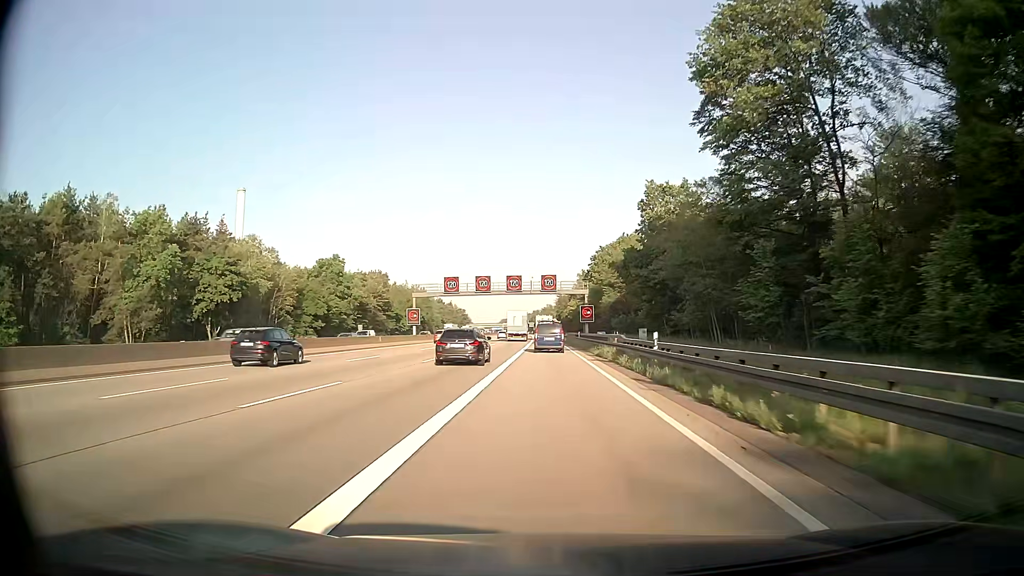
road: motorway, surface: asphalt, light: Day
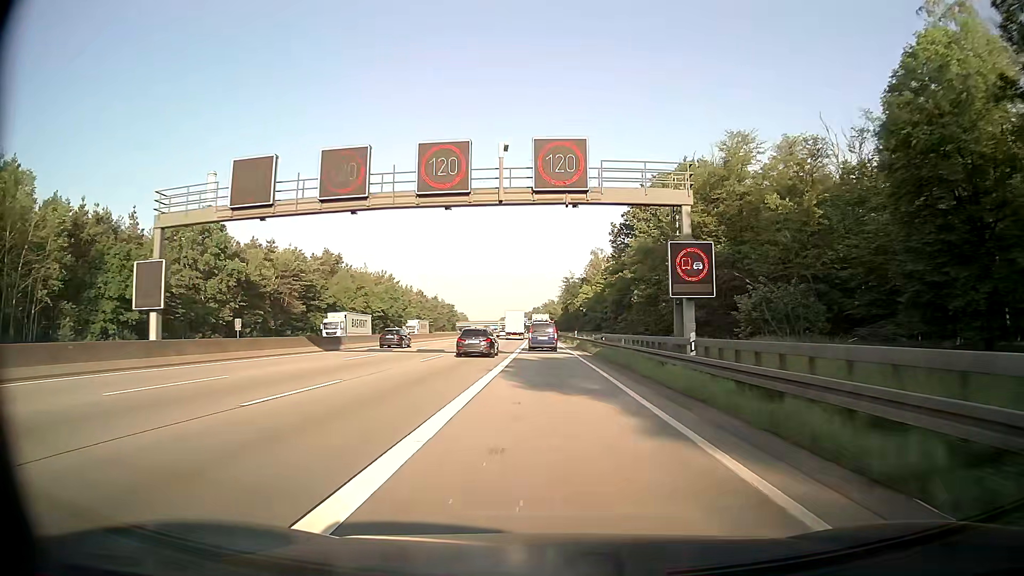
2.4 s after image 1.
(0.0, +54.0) m; 0°
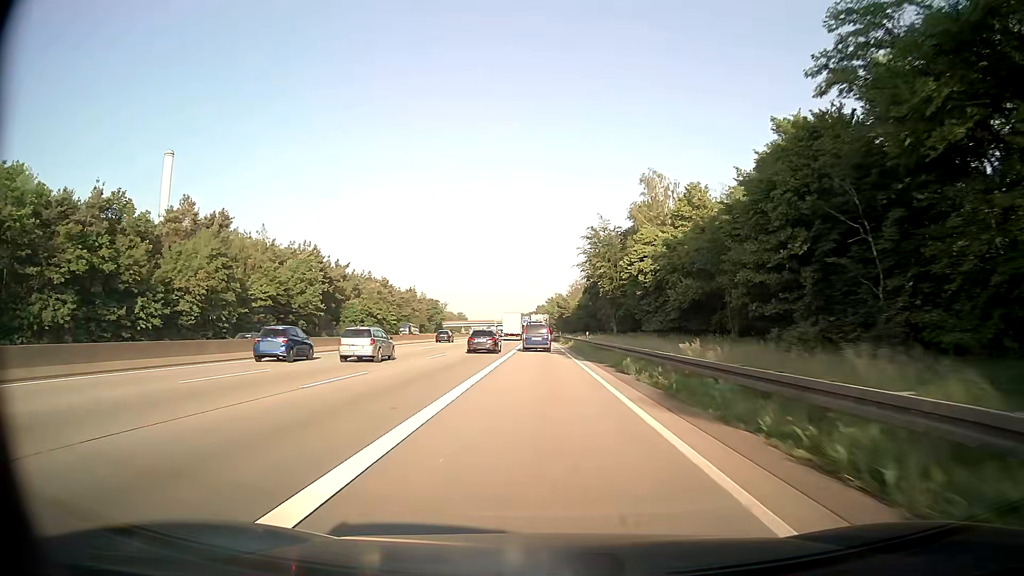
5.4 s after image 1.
(+0.1, +68.4) m; 0°
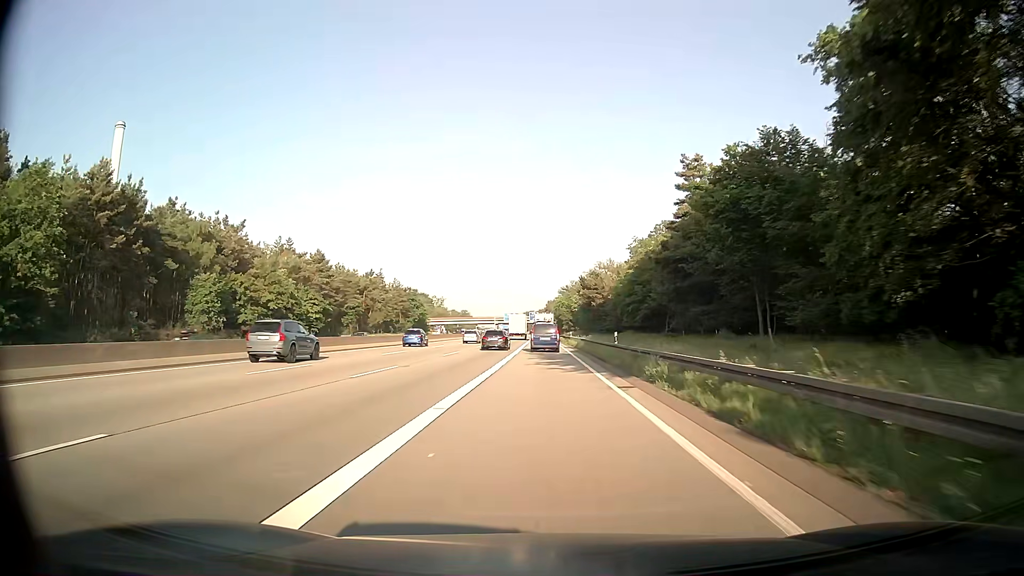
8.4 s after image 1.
(-0.8, +68.5) m; -1°
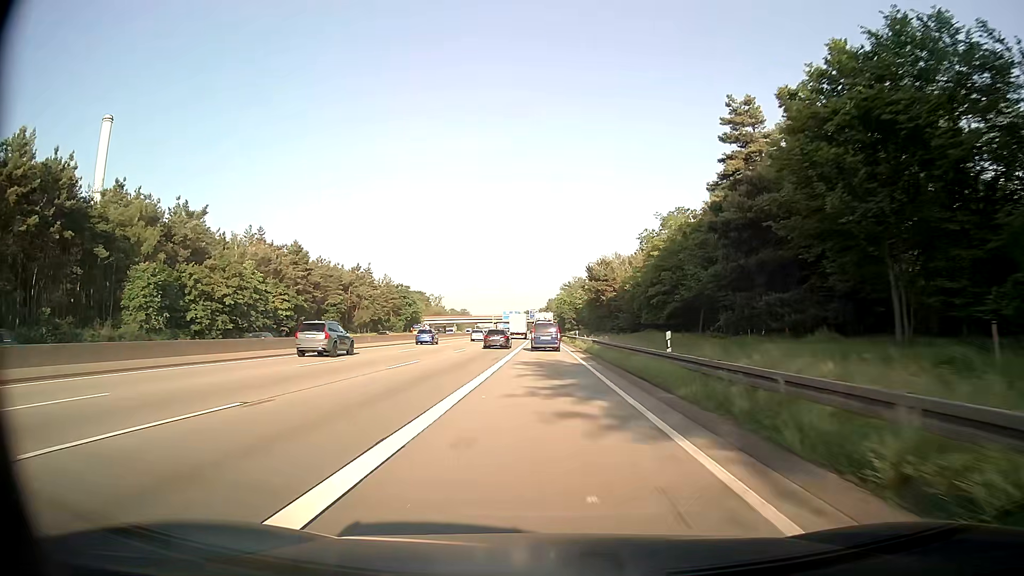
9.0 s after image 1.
(0.0, +13.6) m; 0°
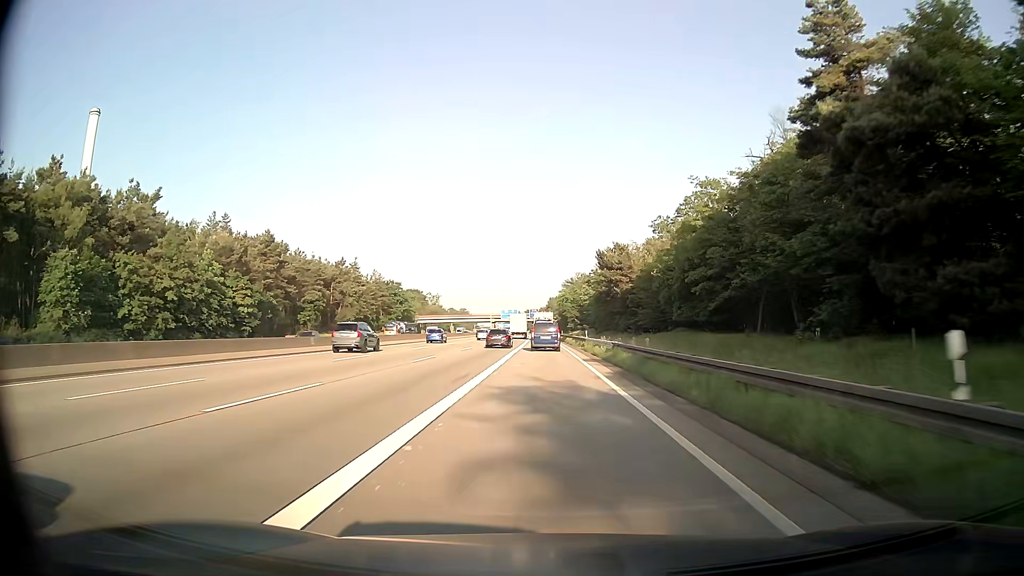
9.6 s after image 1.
(0.0, +13.6) m; 0°
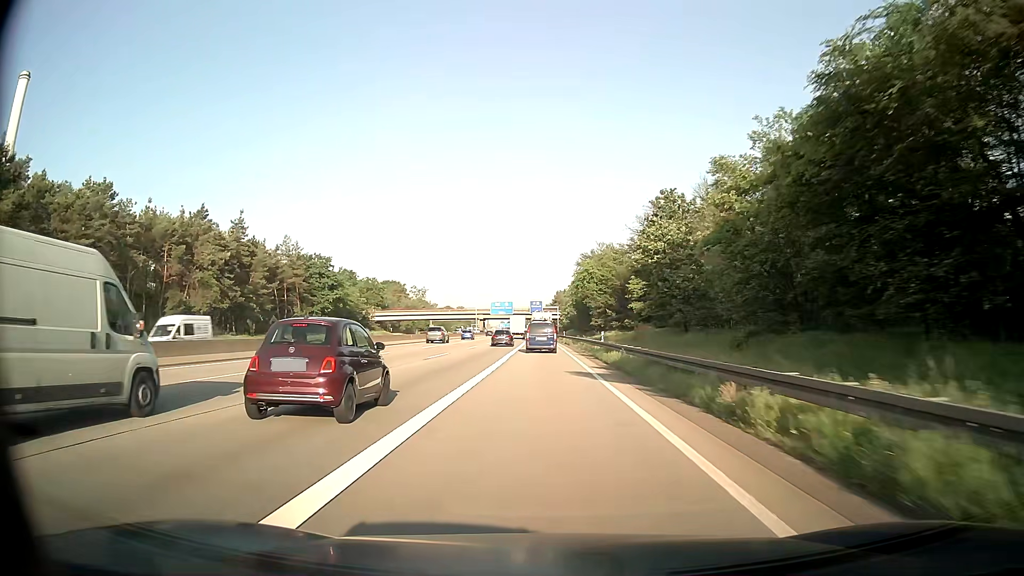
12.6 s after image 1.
(-0.4, +67.5) m; 0°
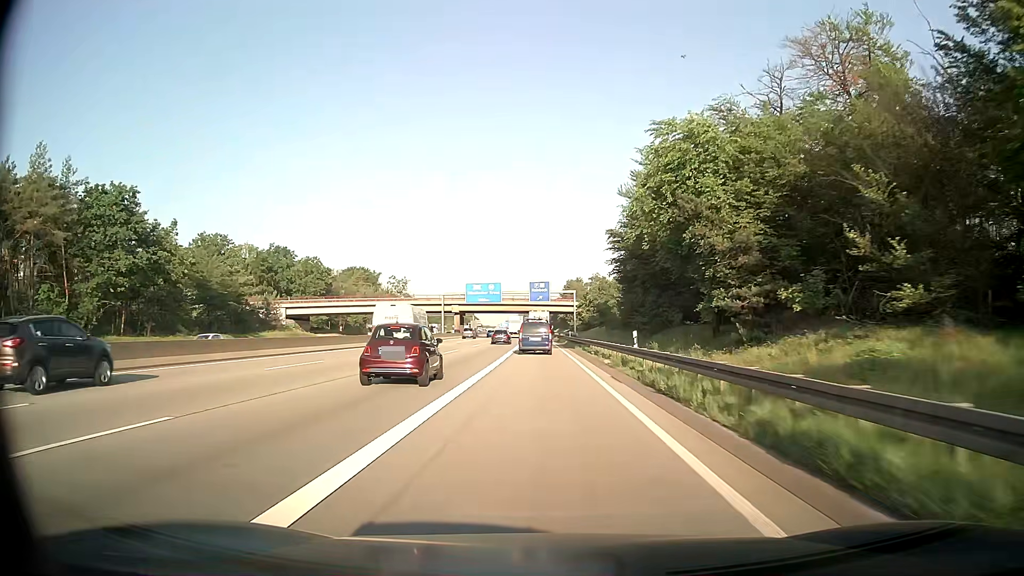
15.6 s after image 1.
(-0.4, +66.8) m; -1°
(0, +10) (0, +20) (0, +30) (0, +40) (0, +50) (-1, +60) (-1, +70) (-1, +80) (-1, +90) (-1, +100) m
